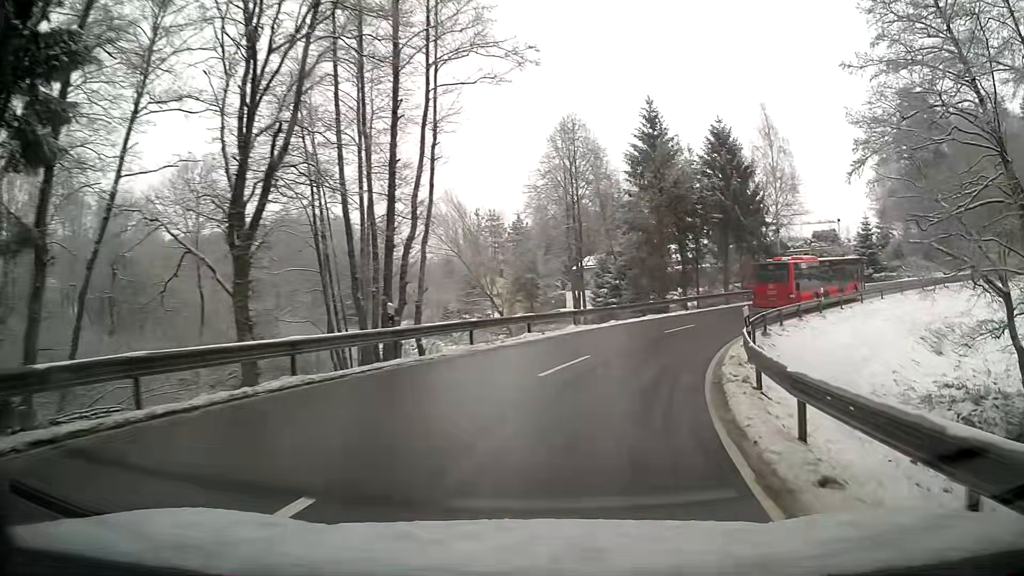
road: tertiary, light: Day
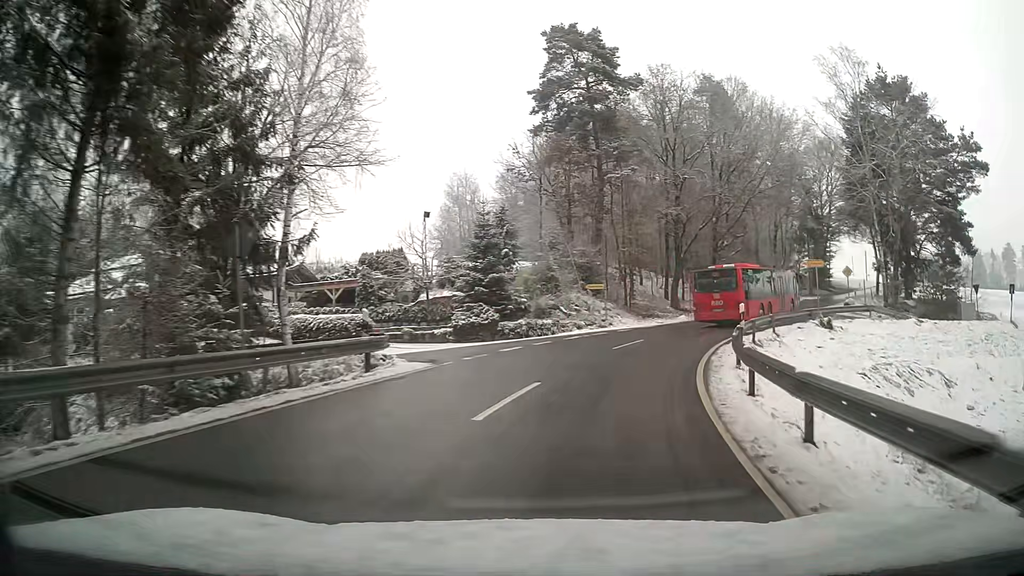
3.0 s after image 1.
(+13.0, +35.2) m; +40°
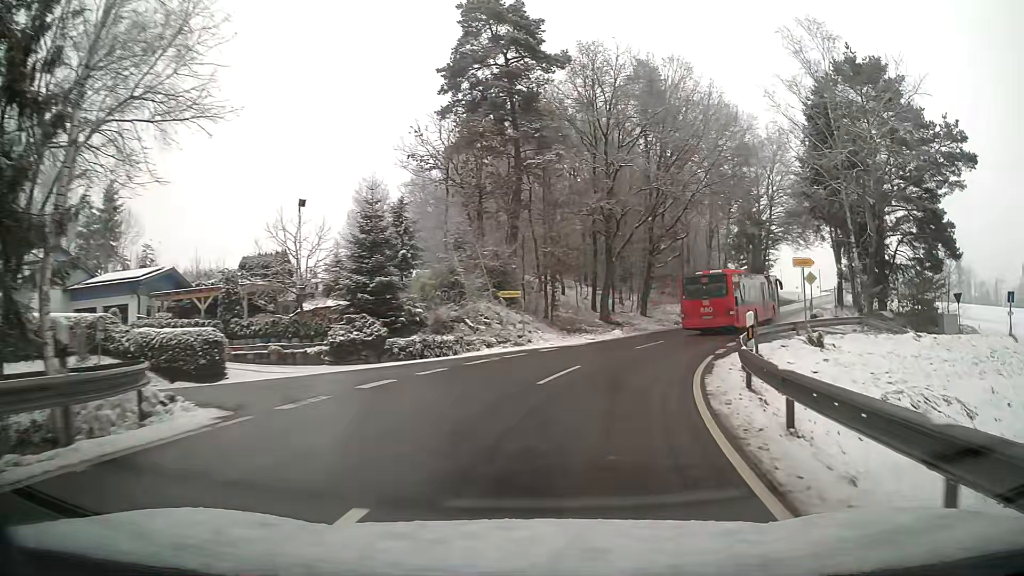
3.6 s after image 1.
(+0.5, +7.5) m; +7°
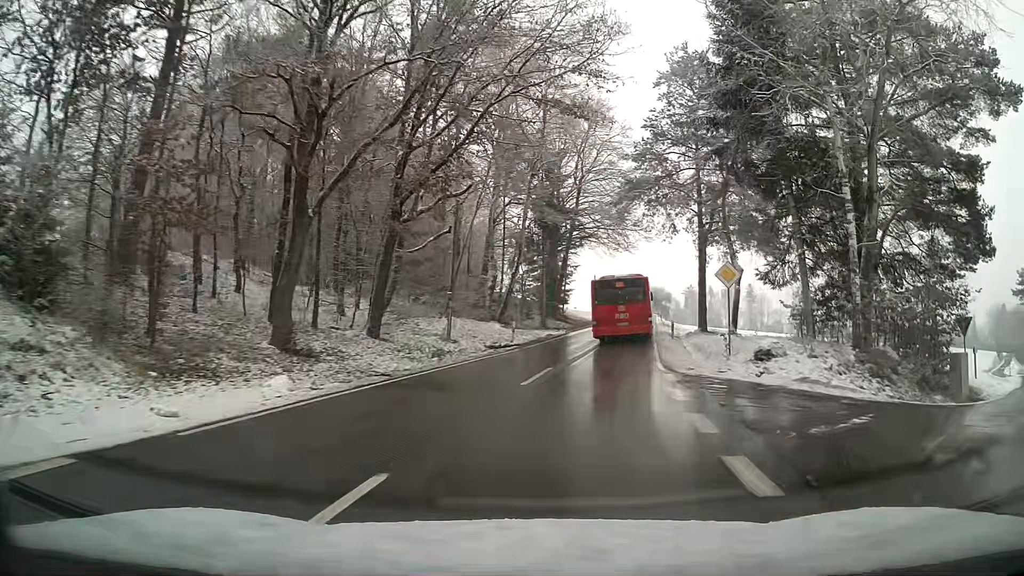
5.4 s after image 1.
(+3.8, +21.4) m; +19°
(+1, +10) (+2, +20) (+3, +30) (+5, +40) (+6, +50) (+8, +59) (+9, +69) (+11, +79) (+12, +89) (+14, +99) m
